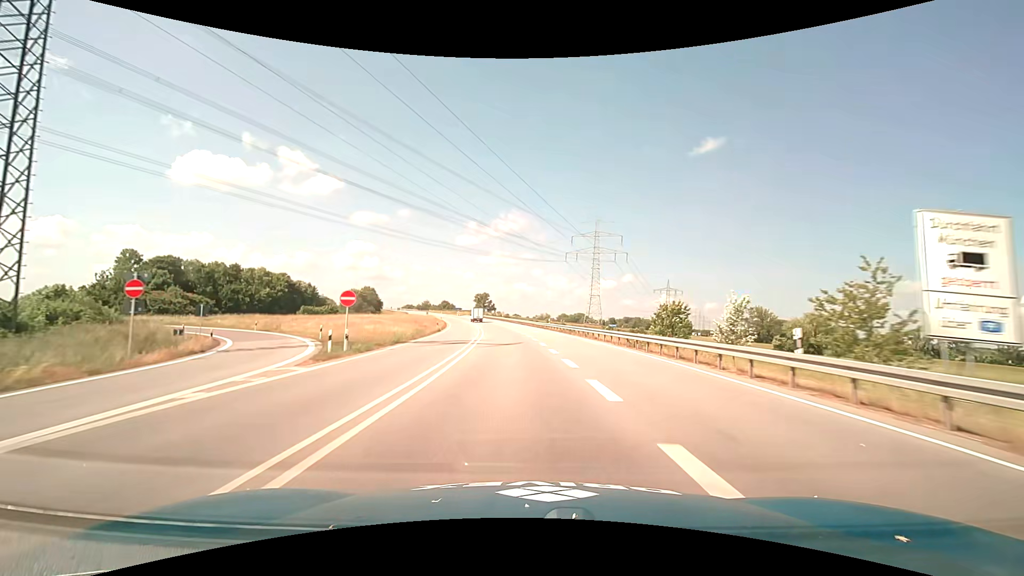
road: trunk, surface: asphalt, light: Day
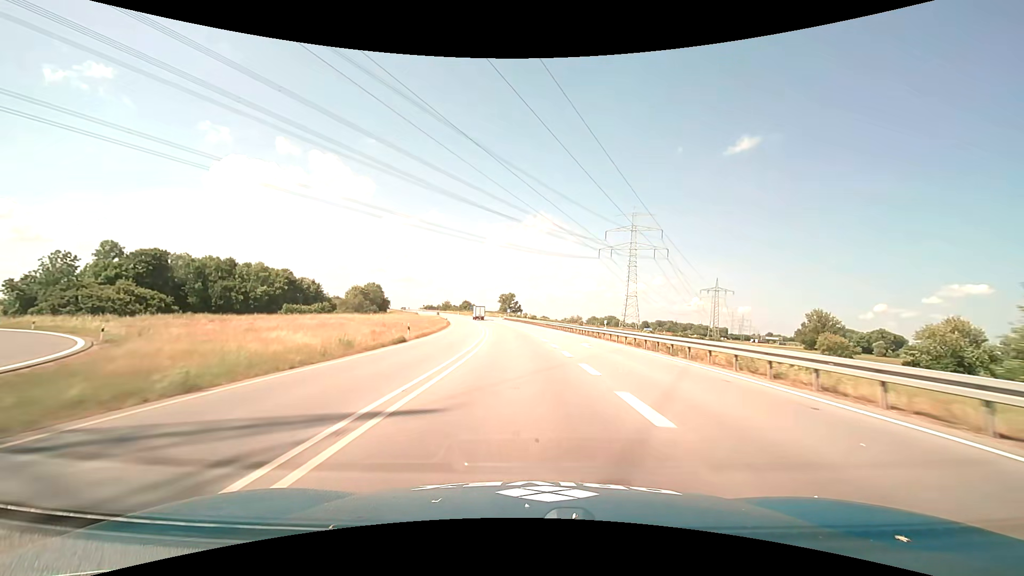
(-0.8, +26.1) m; -3°
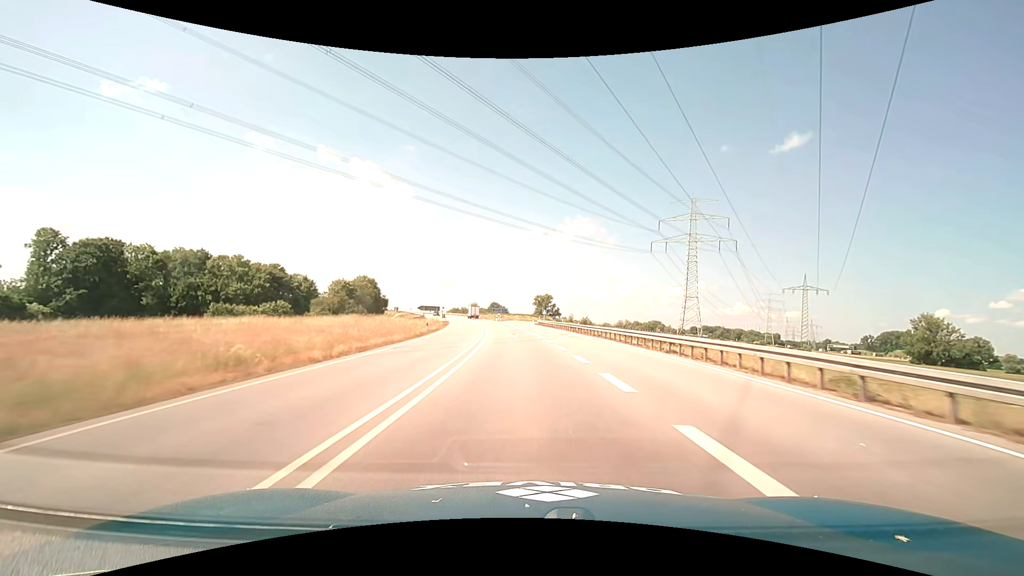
(-1.4, +38.9) m; -4°
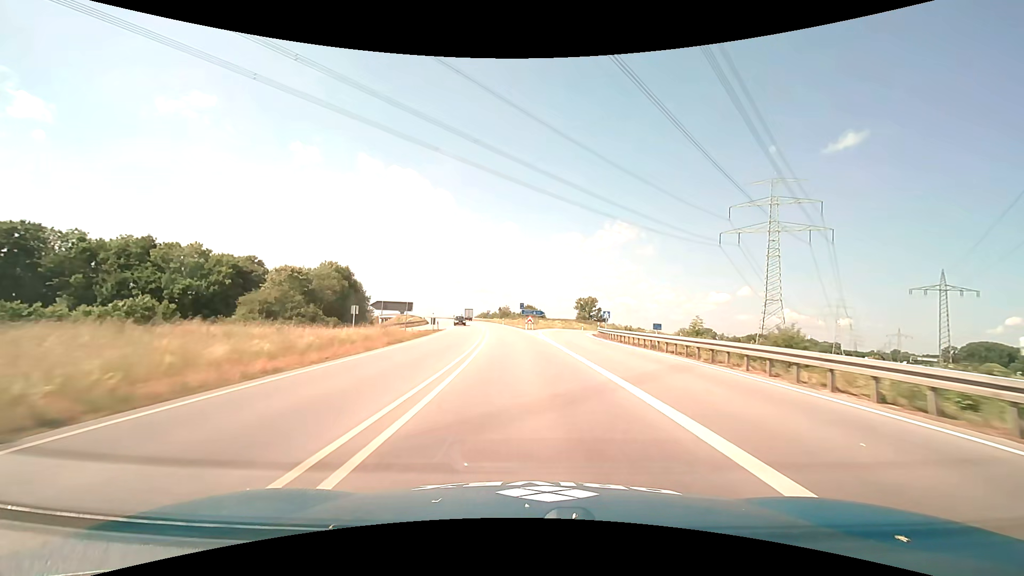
(-1.5, +38.4) m; -4°
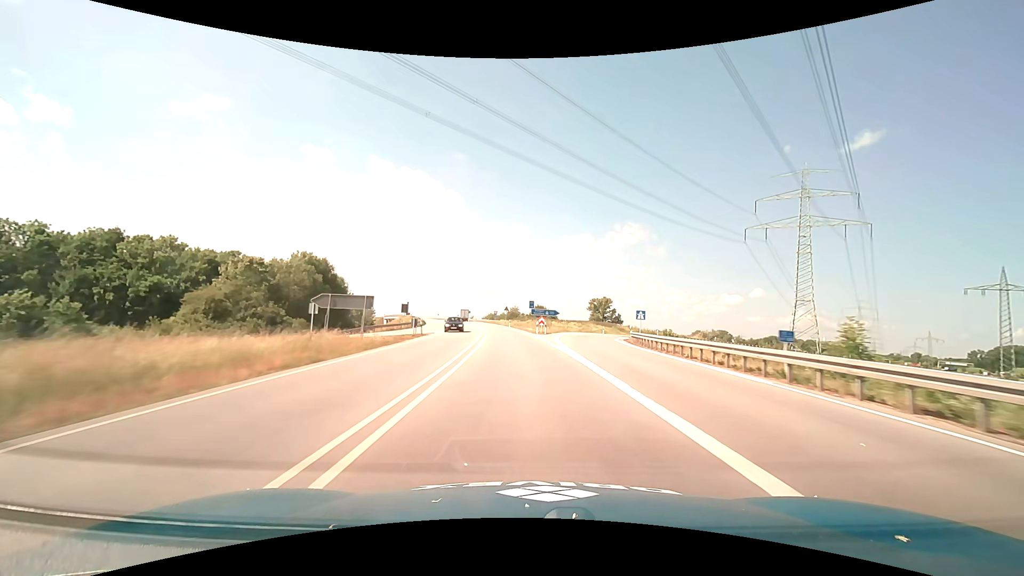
(-0.1, +12.7) m; -1°
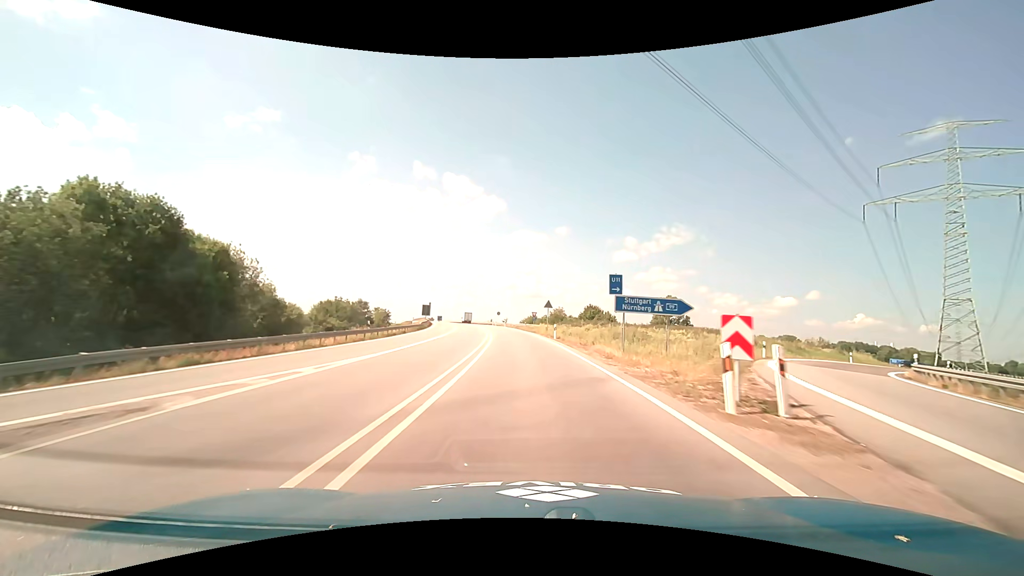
(-1.4, +37.5) m; -5°
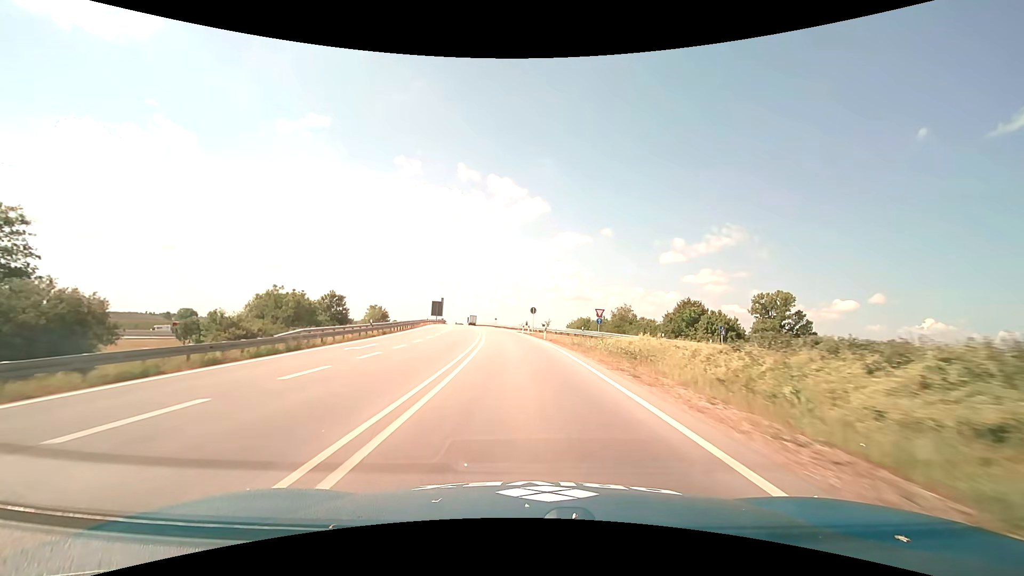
(-2.0, +48.8) m; -5°
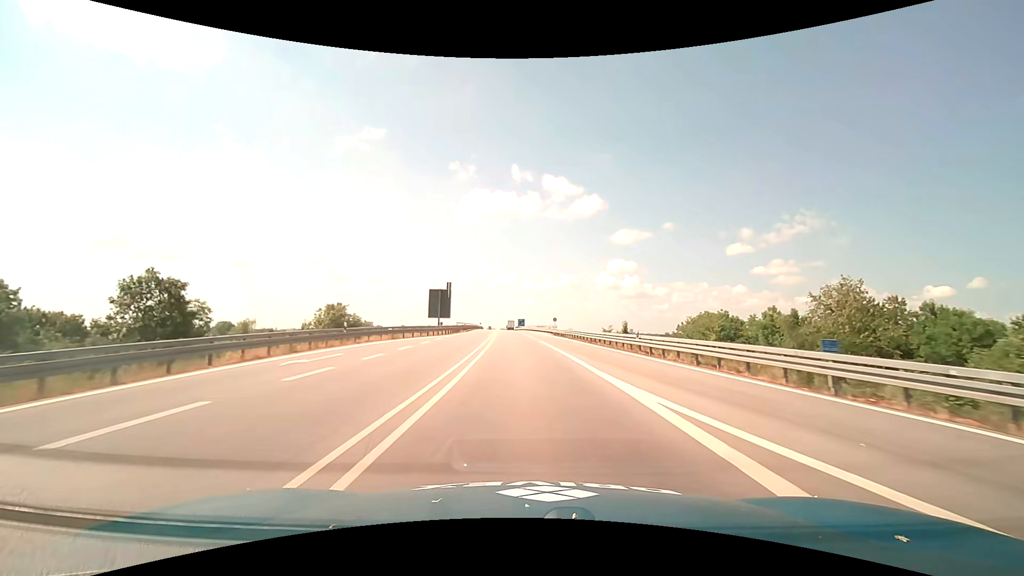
(-3.9, +60.9) m; -7°
(0, +10) (0, +20) (-1, +30) (-1, +40) (-2, +50) (-2, +60) (-3, +70) (-3, +80) (-4, +90) (-5, +100) m
